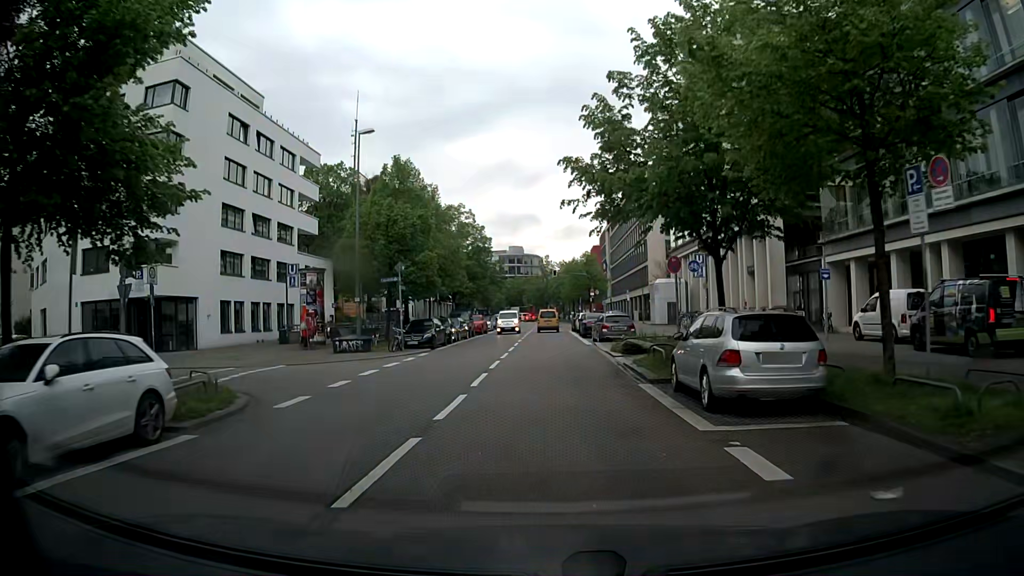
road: tertiary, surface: asphalt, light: Day
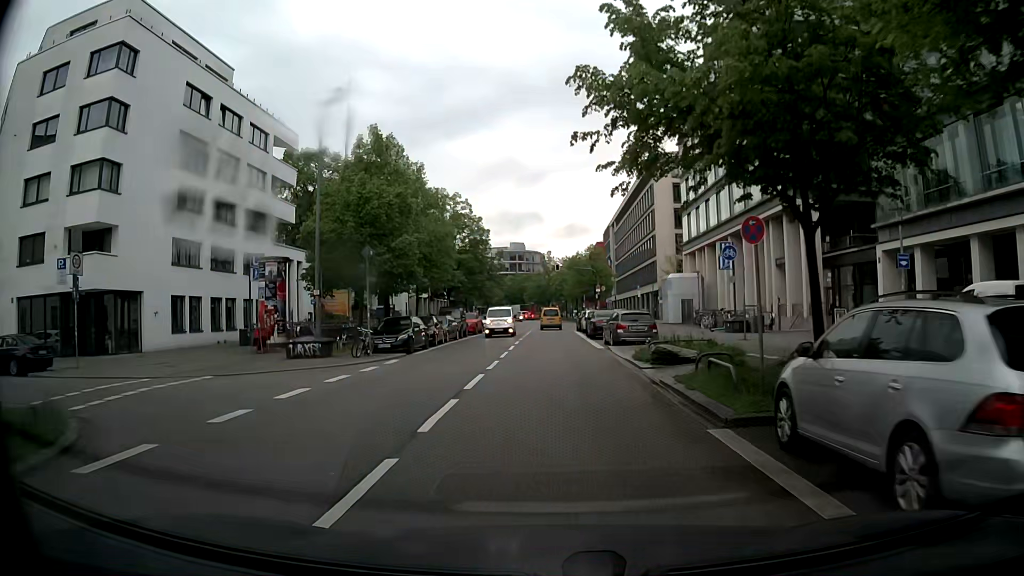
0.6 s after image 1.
(0.0, +5.9) m; -1°
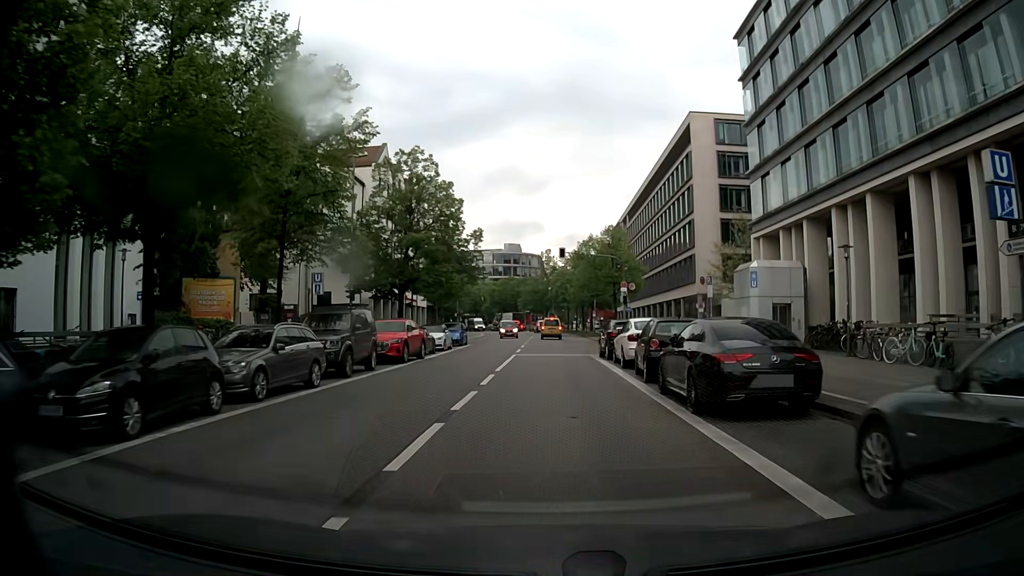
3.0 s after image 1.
(+0.2, +24.3) m; +1°
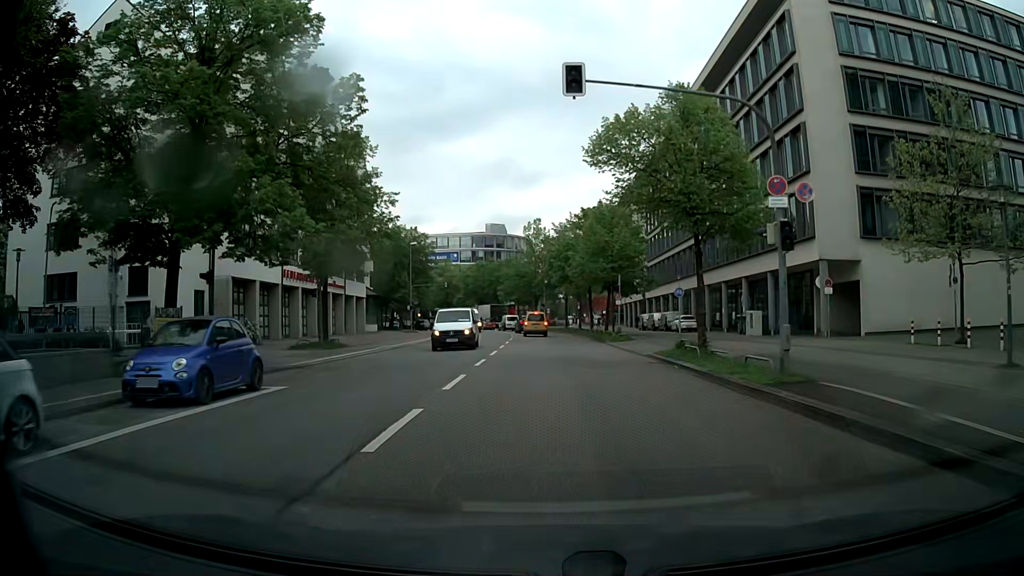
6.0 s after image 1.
(+0.1, +32.1) m; +1°
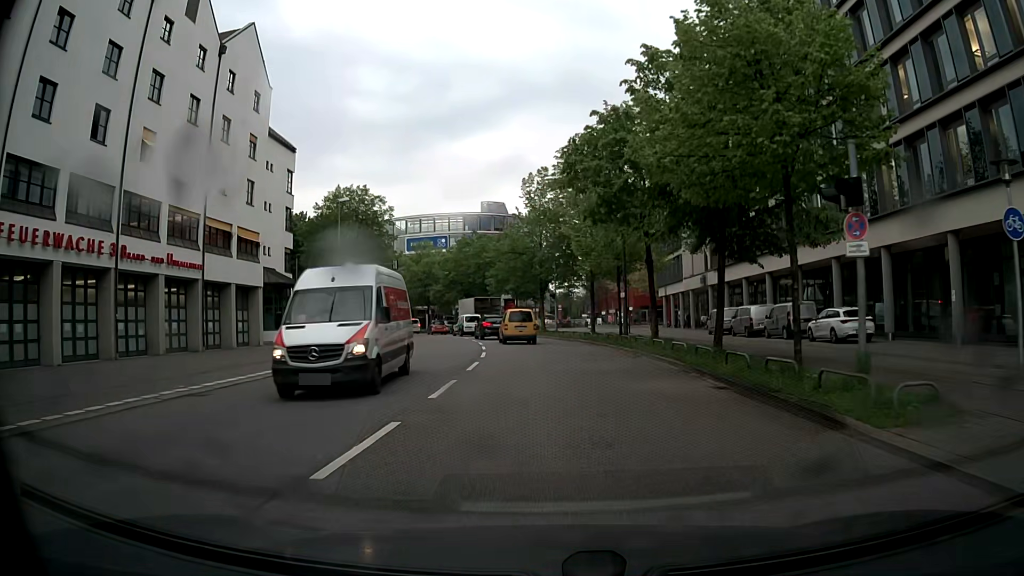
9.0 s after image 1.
(-0.4, +31.1) m; -1°
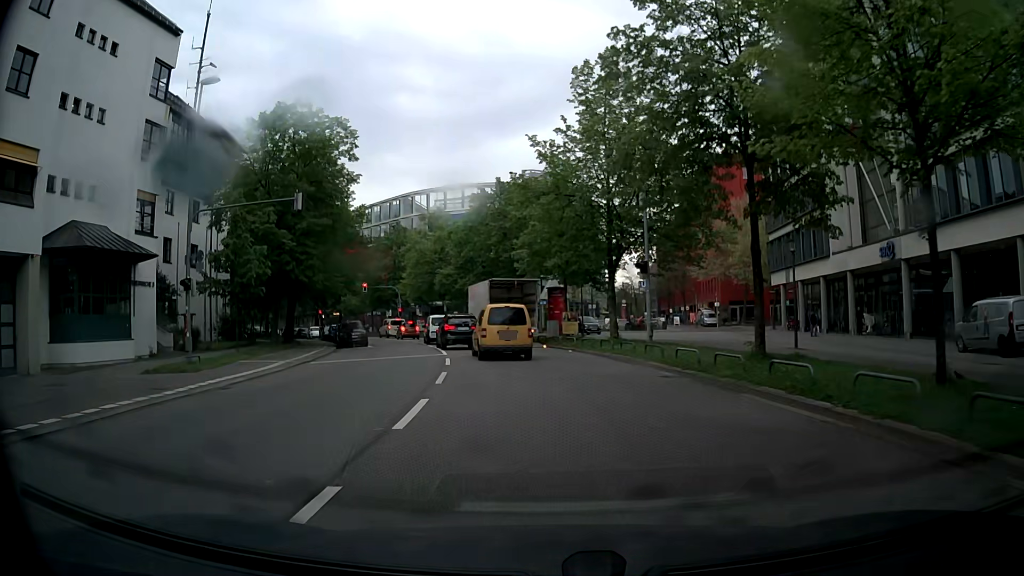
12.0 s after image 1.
(-0.8, +27.4) m; -4°
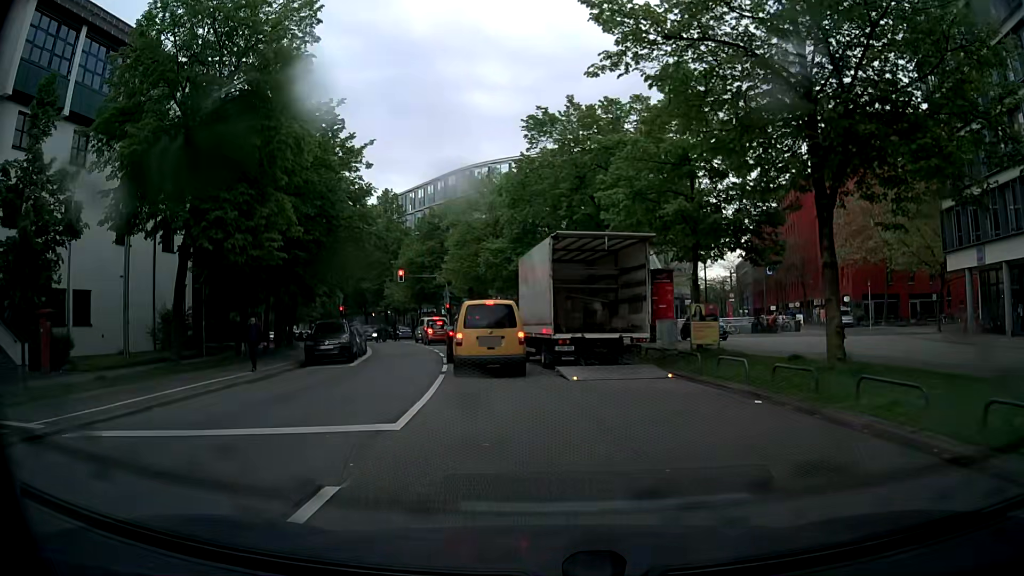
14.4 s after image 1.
(-1.0, +18.1) m; -6°
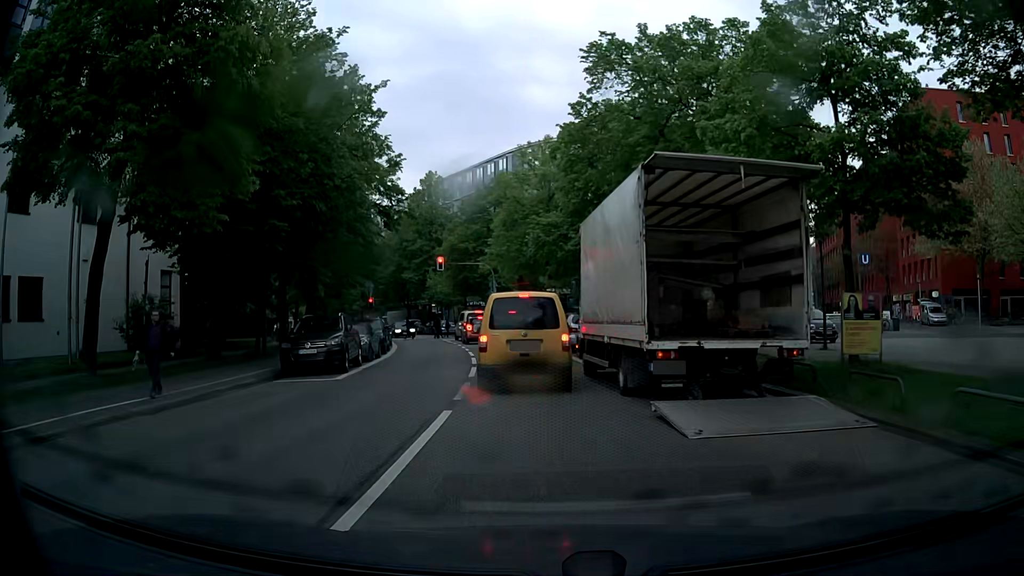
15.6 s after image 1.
(-0.3, +7.6) m; -6°
